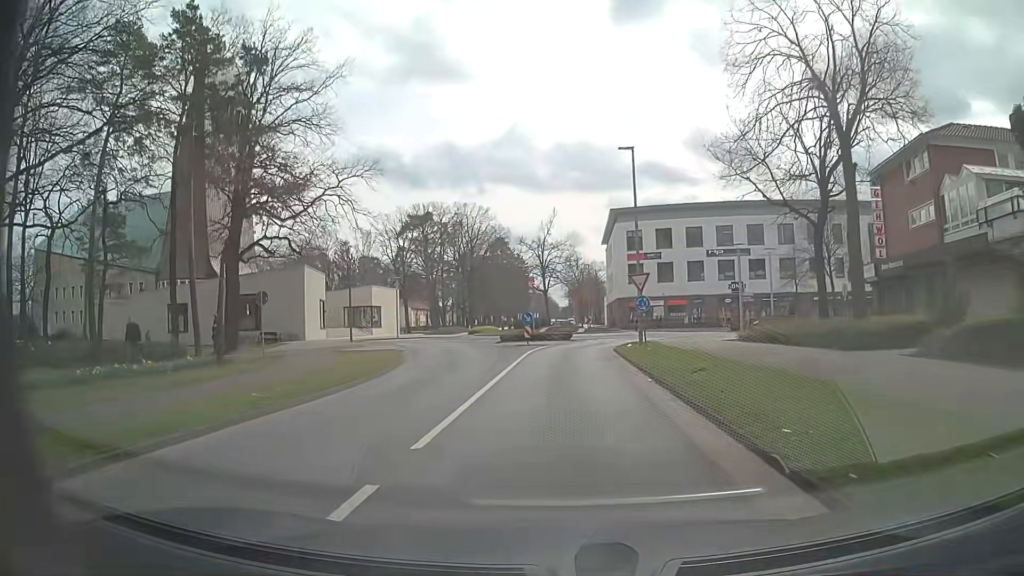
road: tertiary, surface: asphalt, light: Day
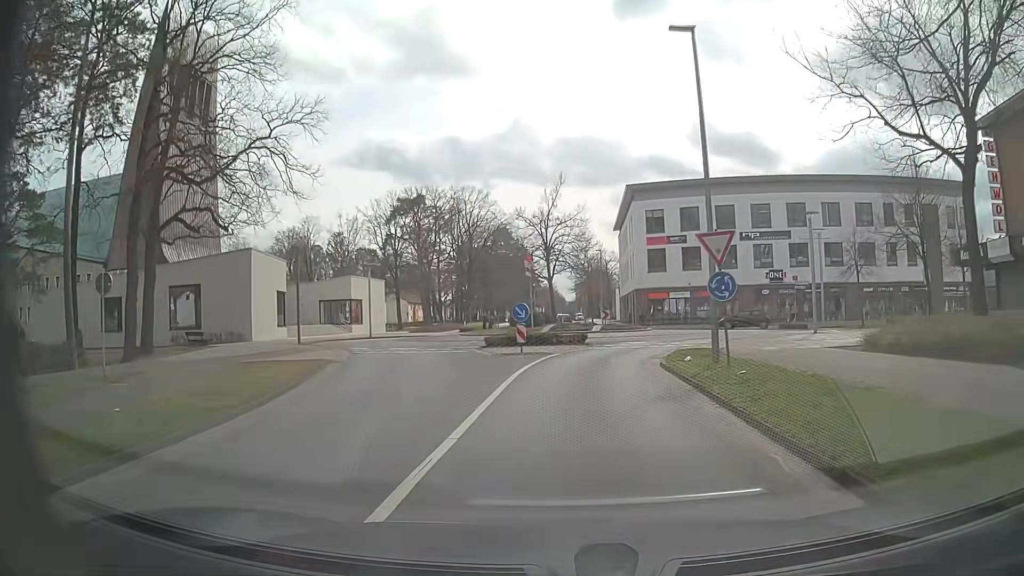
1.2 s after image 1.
(-0.1, +11.3) m; -1°
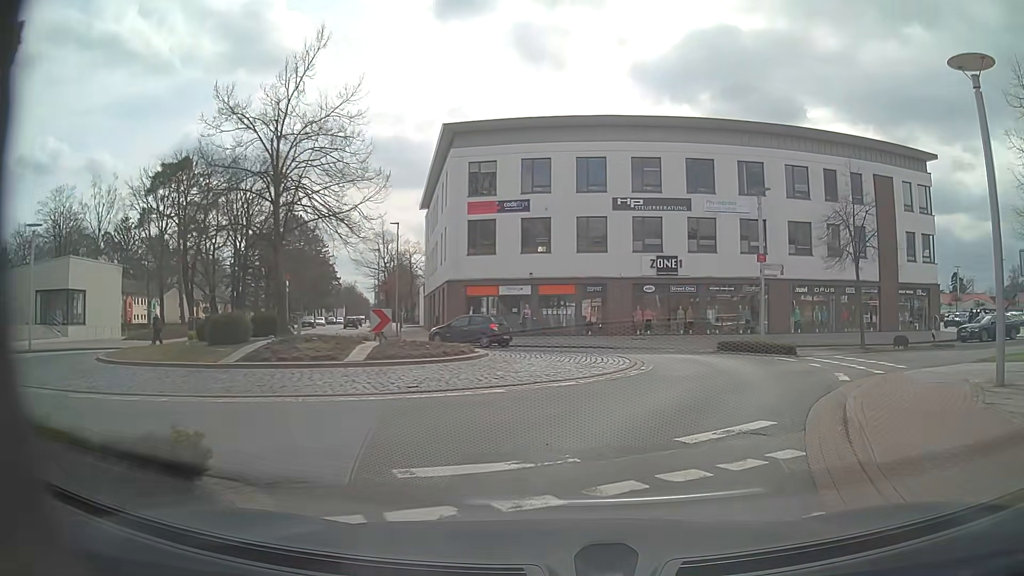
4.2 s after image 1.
(+1.9, +22.2) m; +17°
(+2, +10) (+4, +20) (0, +29) (-8, +35) (-13, +44) (-17, +53) (-20, +62) (-23, +72) (-26, +82) (-28, +91) m
